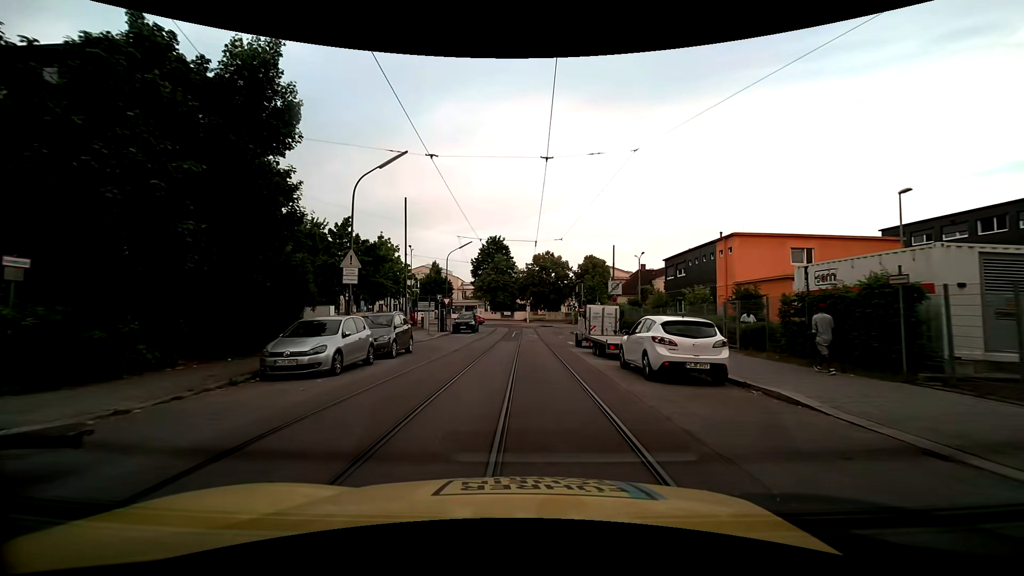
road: residential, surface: asphalt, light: Day
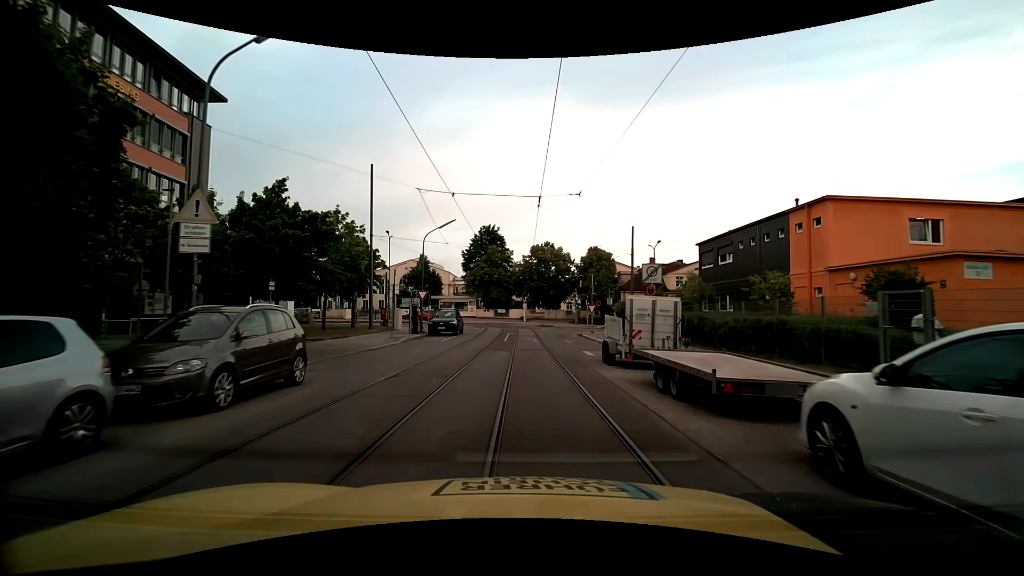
(0.0, +9.6) m; +1°
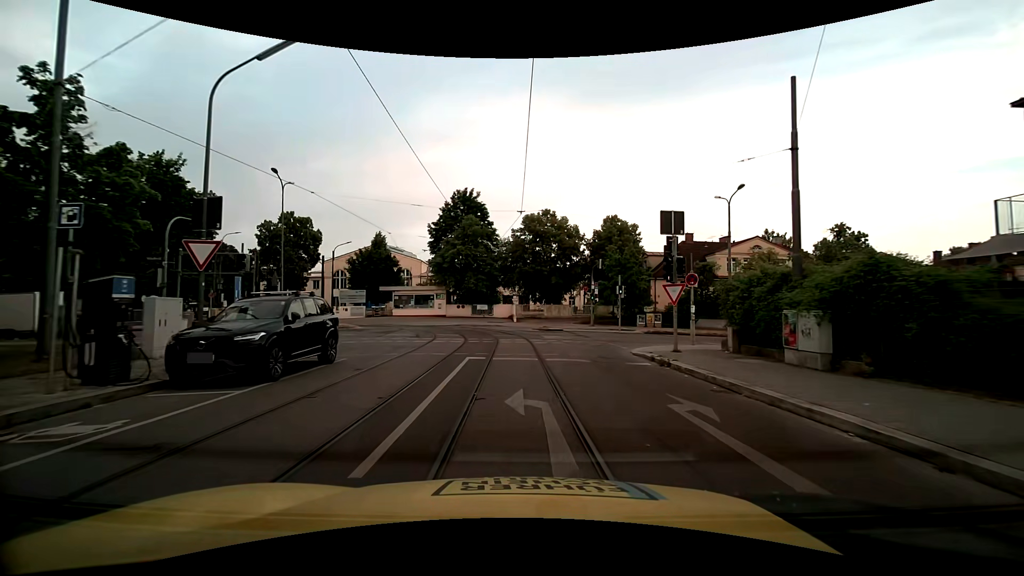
(+0.1, +24.1) m; +1°
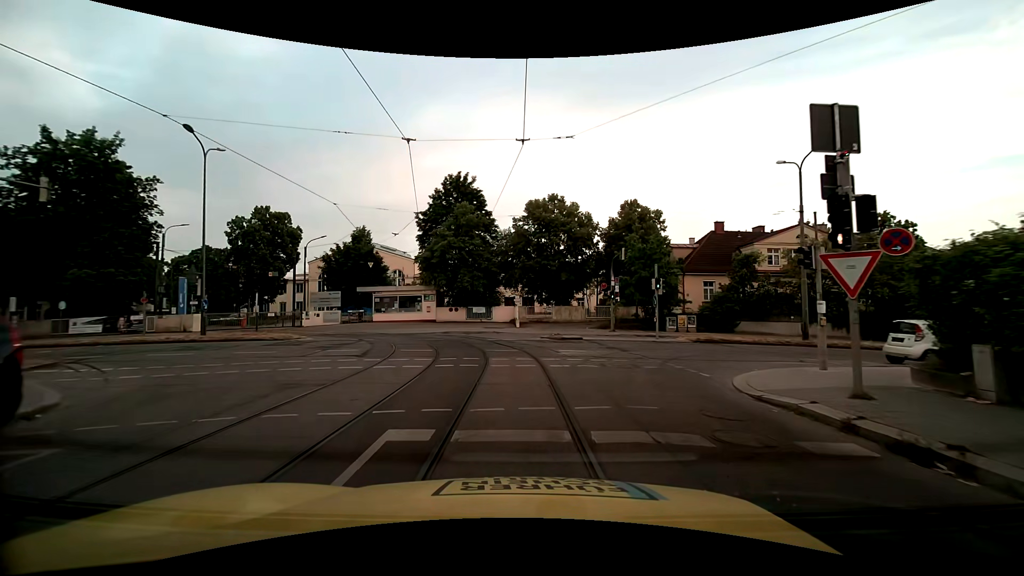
(-0.1, +8.8) m; -1°
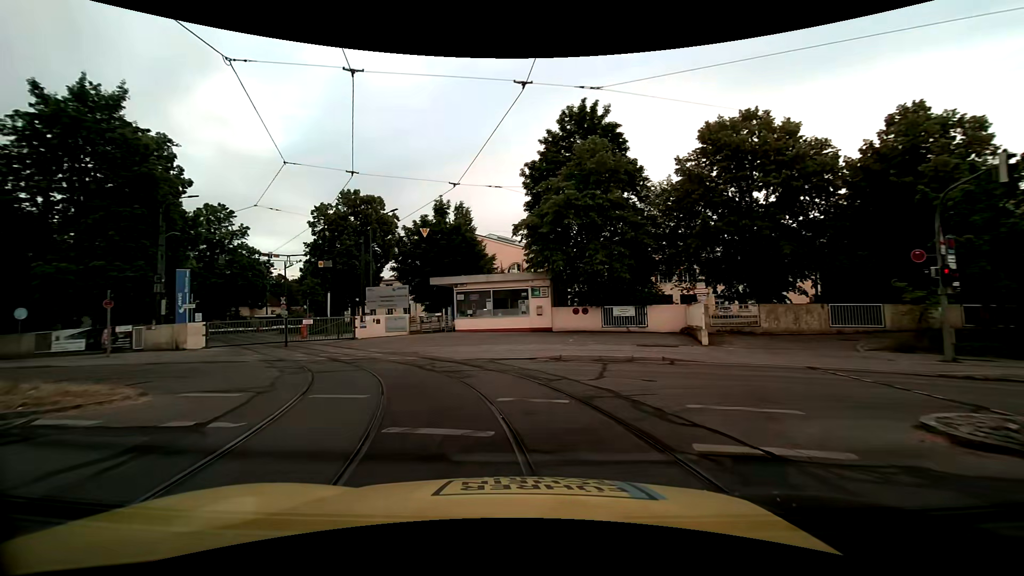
(-1.3, +19.0) m; -15°
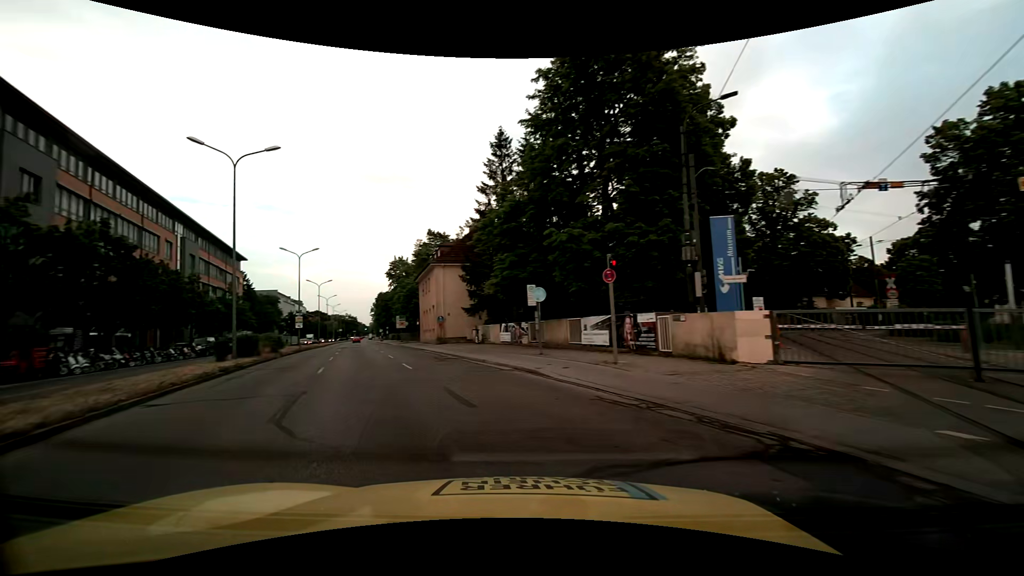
(-7.7, +15.4) m; -60°
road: secondary
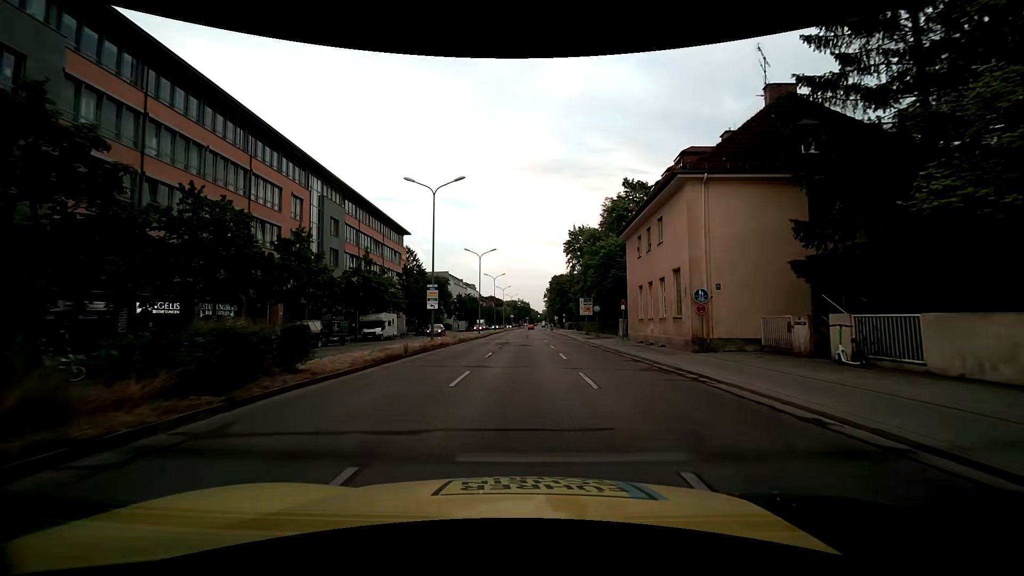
(-6.5, +24.5) m; -18°
